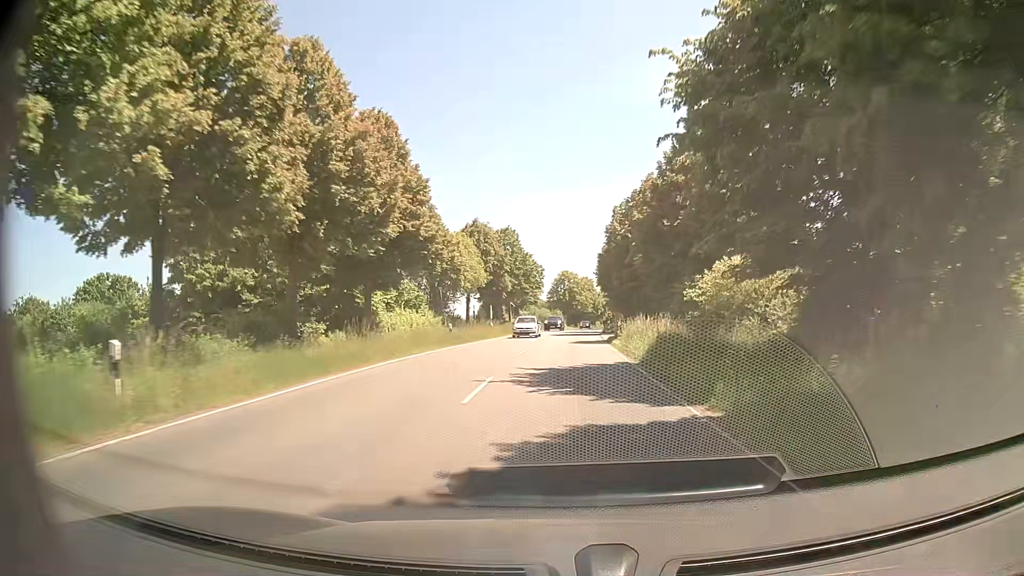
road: secondary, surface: asphalt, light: Day
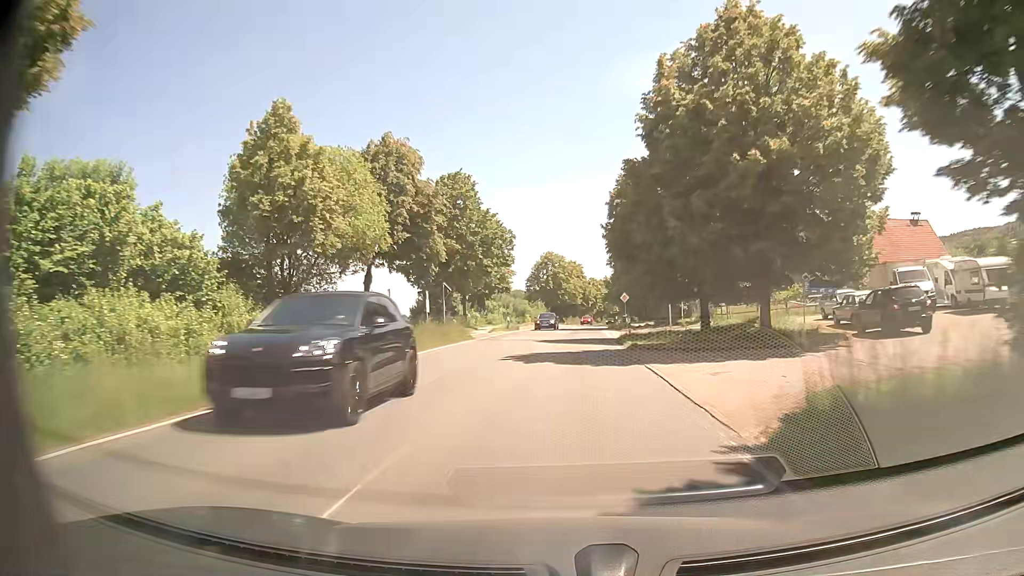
(+0.8, +31.3) m; +2°
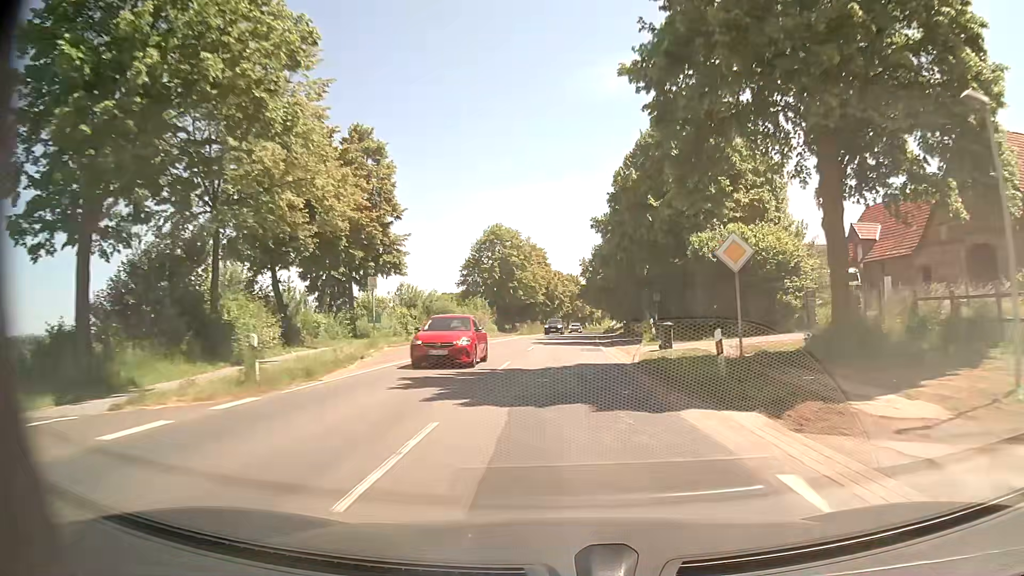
(+1.0, +42.5) m; +4°
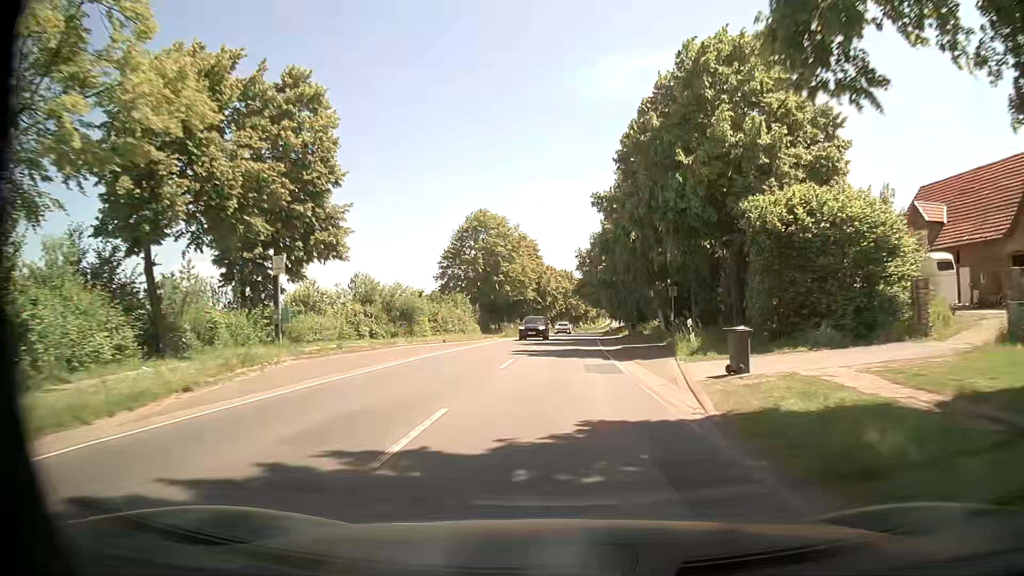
(0.0, +10.7) m; +1°
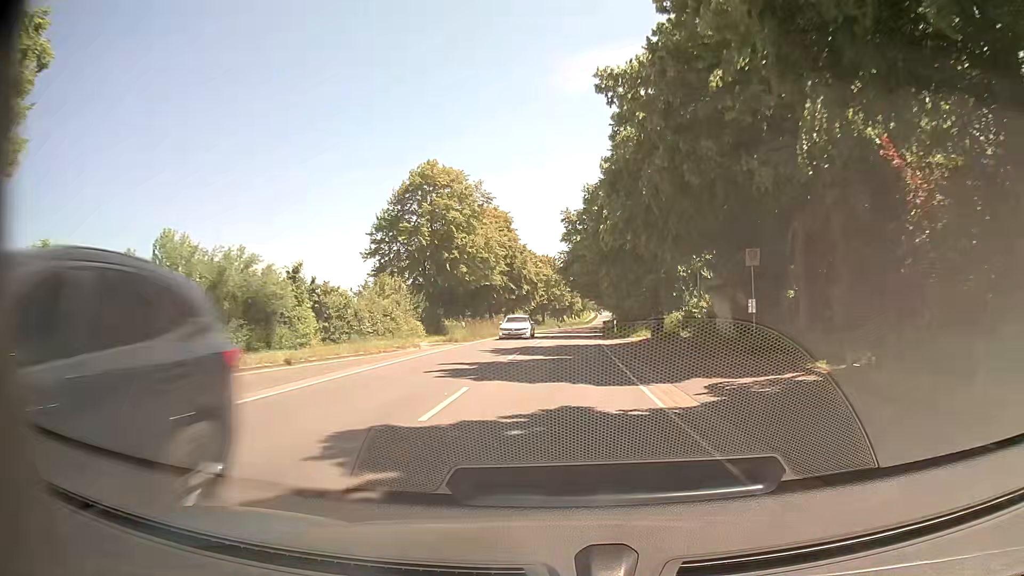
(+0.2, +21.5) m; +1°
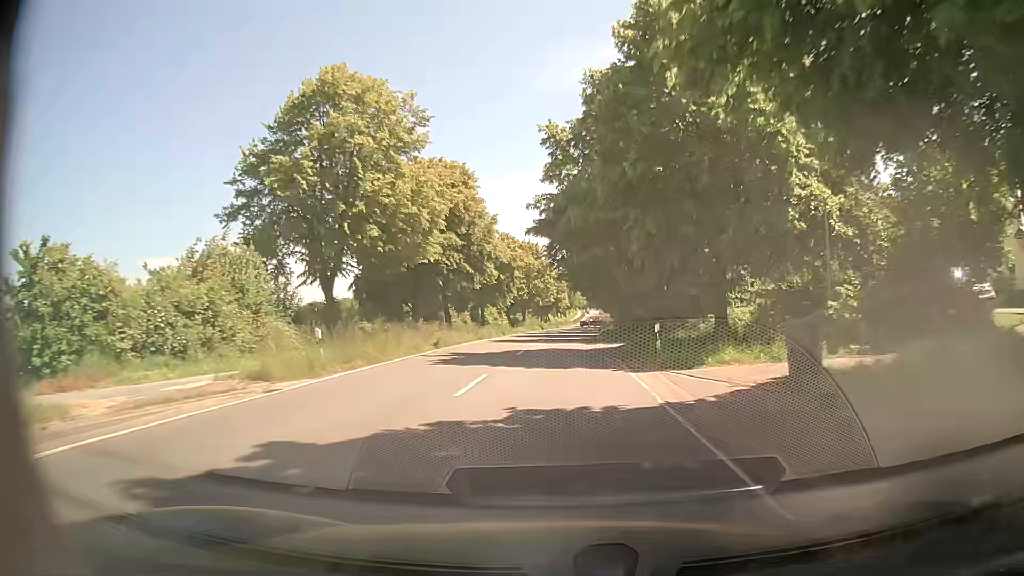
(+0.2, +21.6) m; +2°
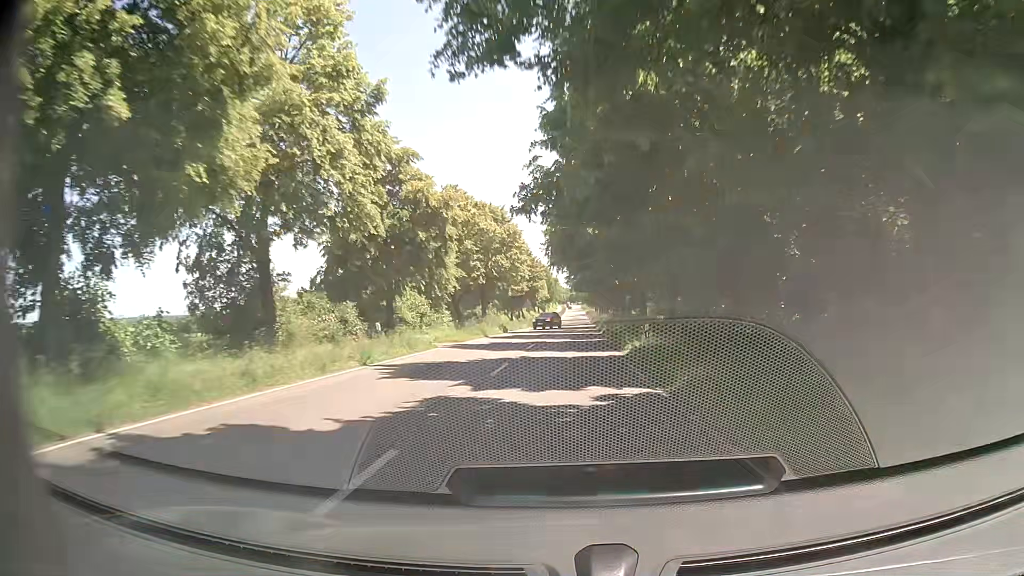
(+0.3, +32.5) m; +1°
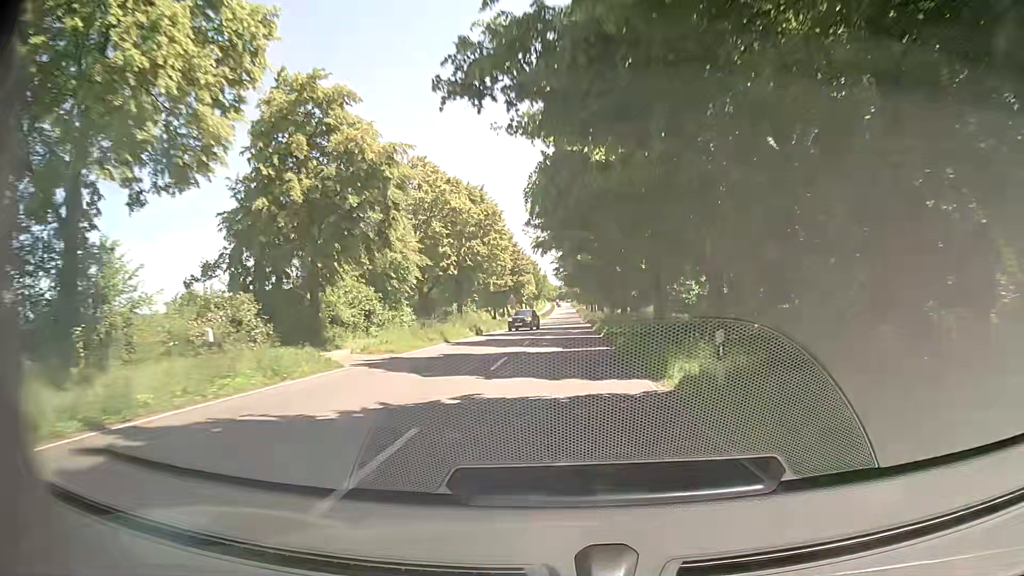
(0.0, +10.9) m; +1°
(0, +10) (0, +20) (0, +30) (0, +40) (+1, +50) (+1, +60) (+1, +70) (+1, +80) (+1, +90) (+1, +100) m
